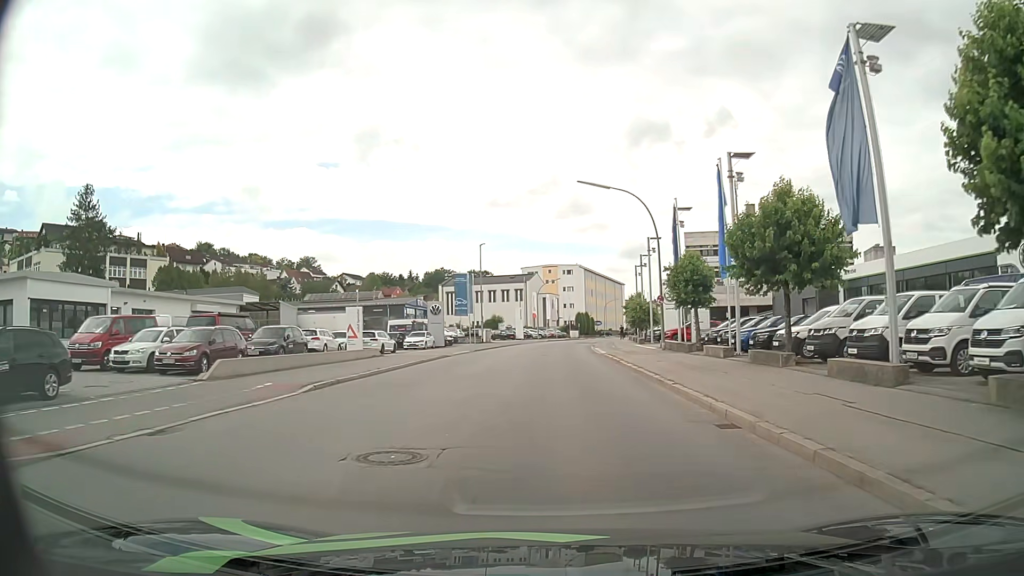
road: tertiary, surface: asphalt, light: Day
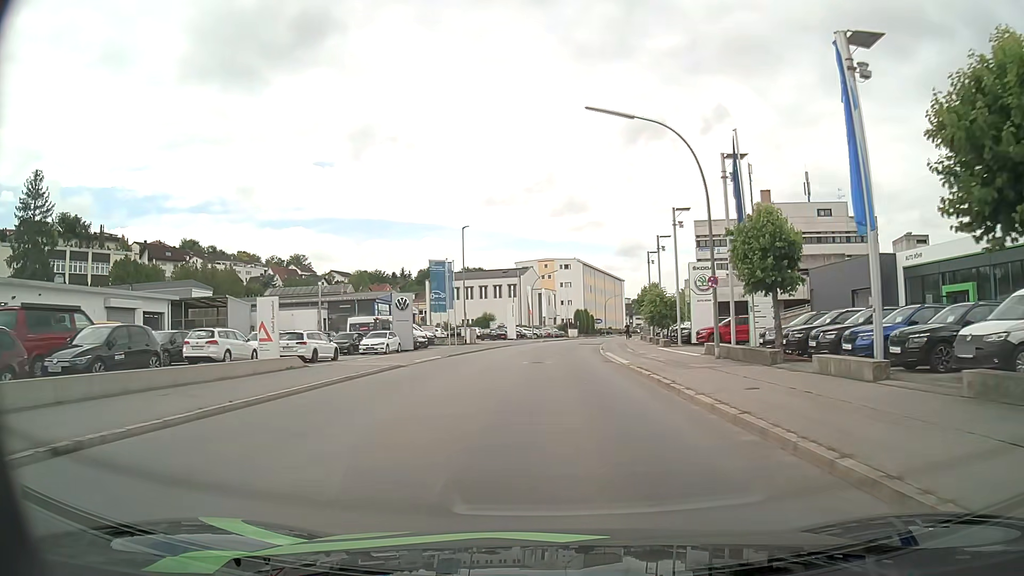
(0.0, +11.7) m; 0°
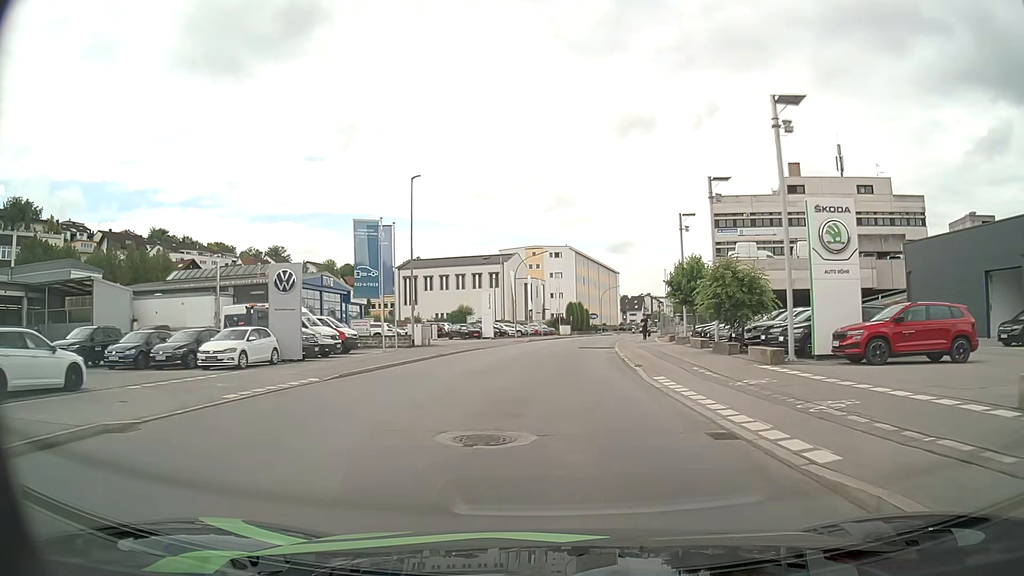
(+0.2, +19.1) m; +1°
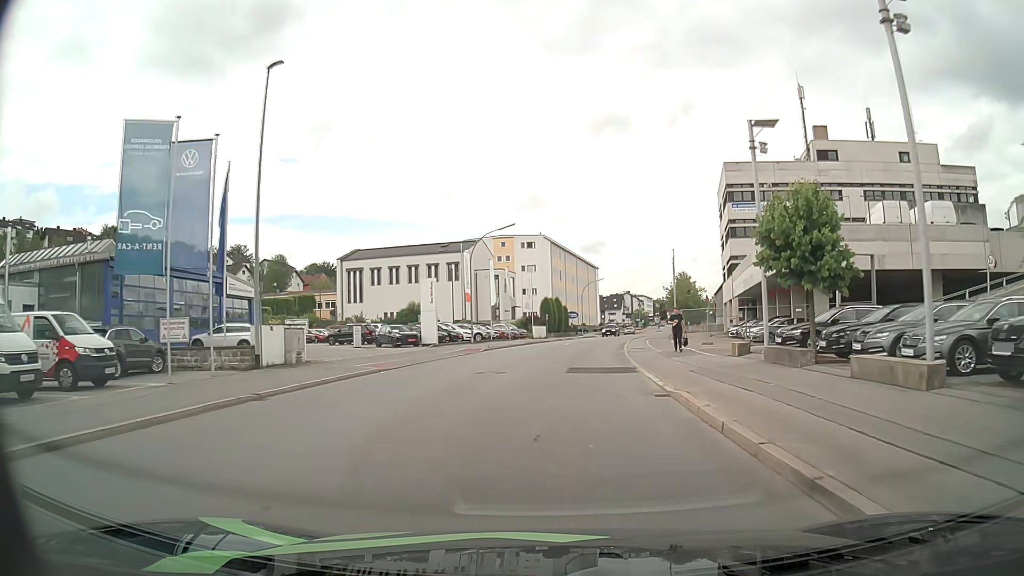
(+0.4, +19.6) m; +2°
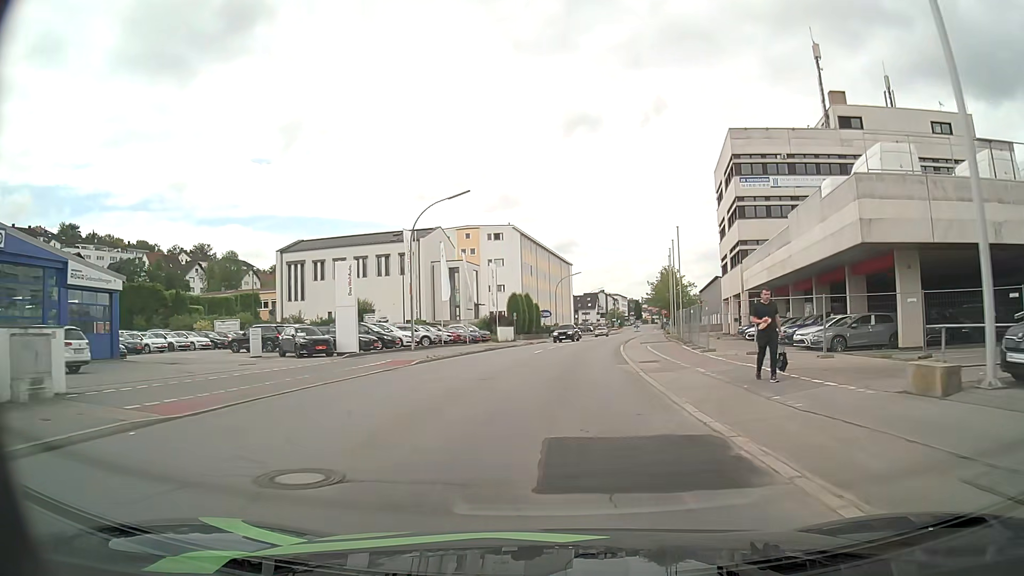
(+0.2, +13.2) m; +2°
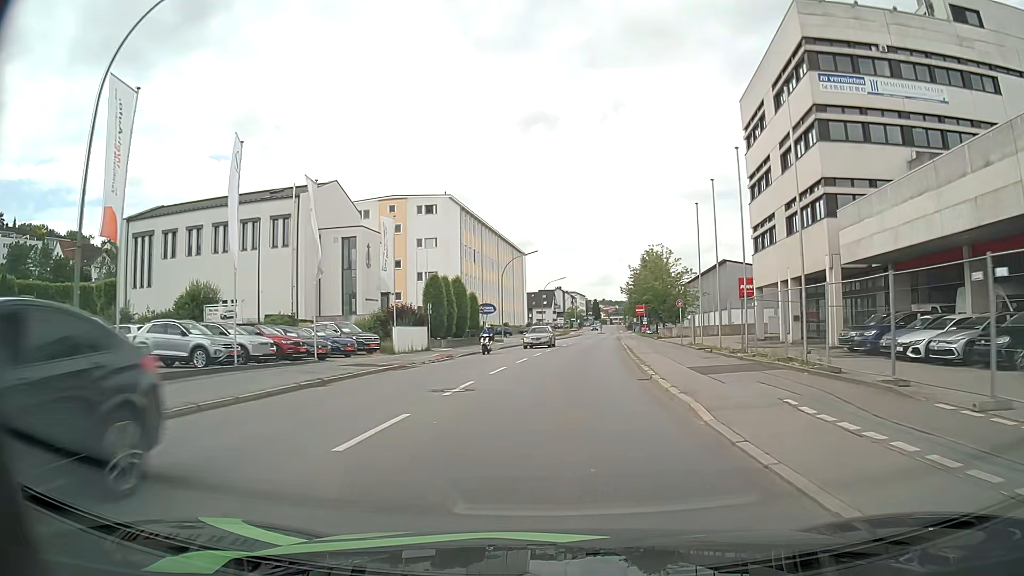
(+0.9, +27.0) m; +4°
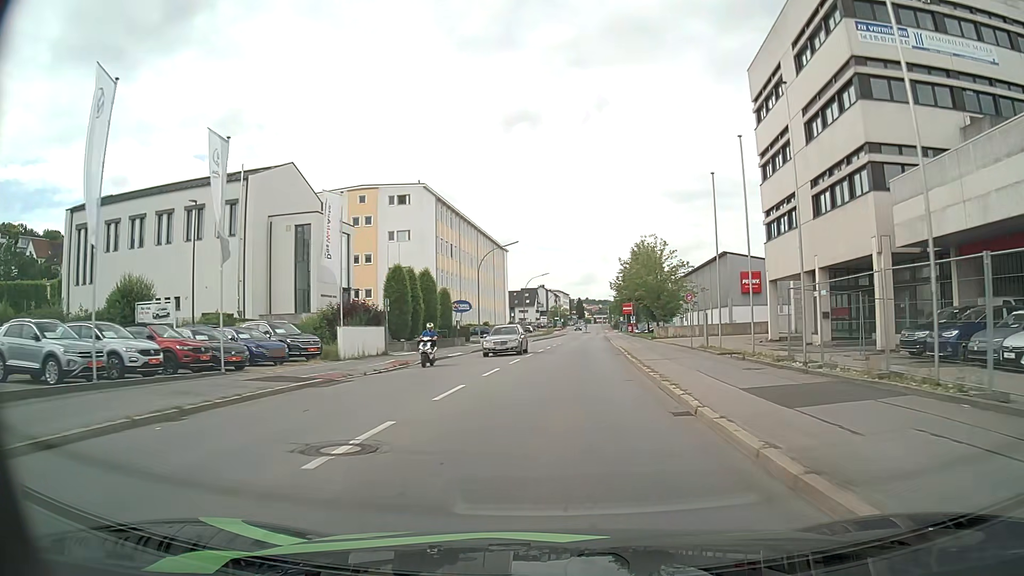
(+0.1, +6.9) m; +1°
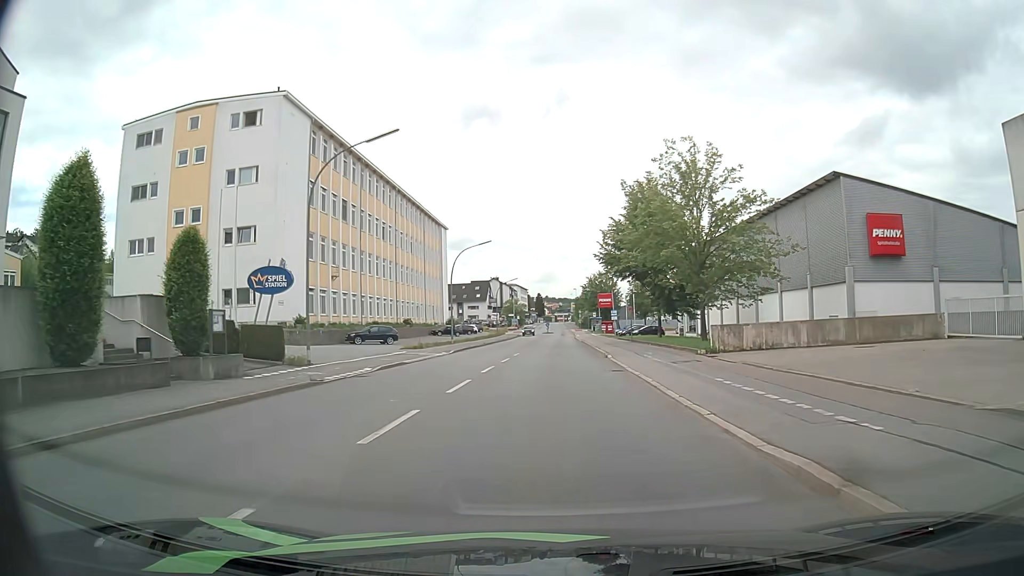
(+1.5, +34.5) m; +3°
(0, +10) (0, +20) (0, +30) (0, +40) (+1, +50) (+1, +60) (+1, +70) (+1, +80) (+2, +90) (+2, +100) m
